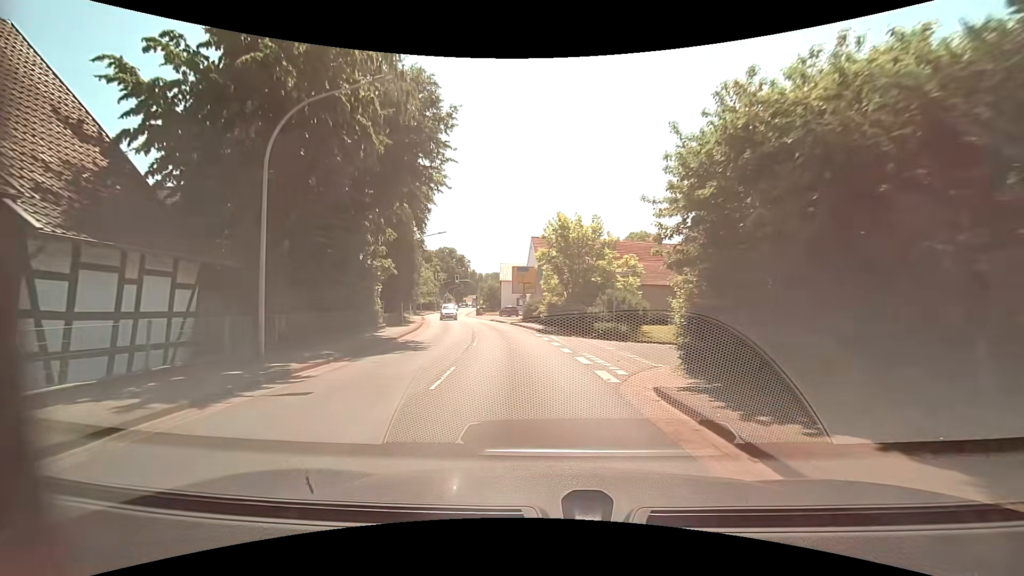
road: primary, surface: asphalt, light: Day
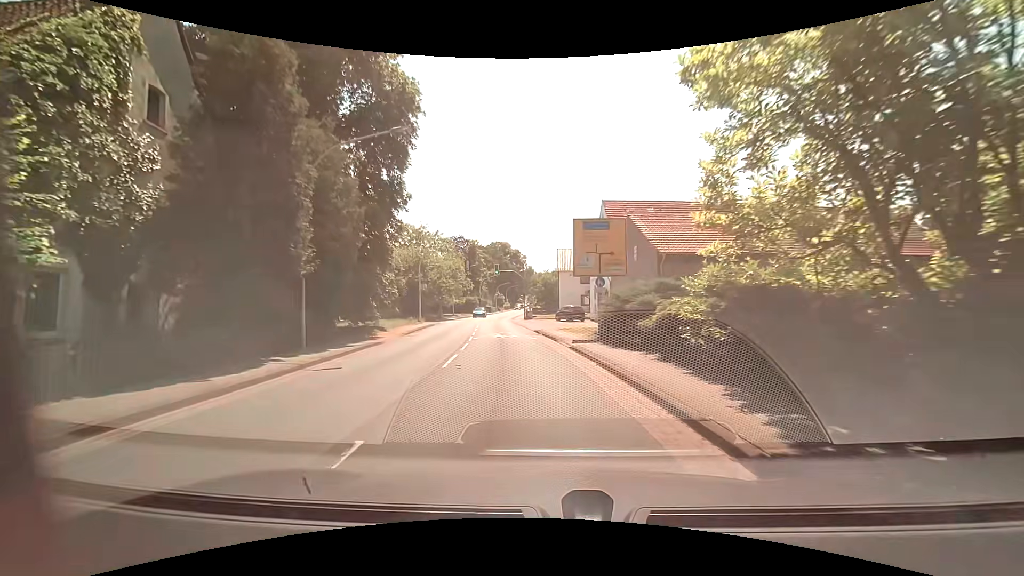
(-1.2, +24.6) m; -6°
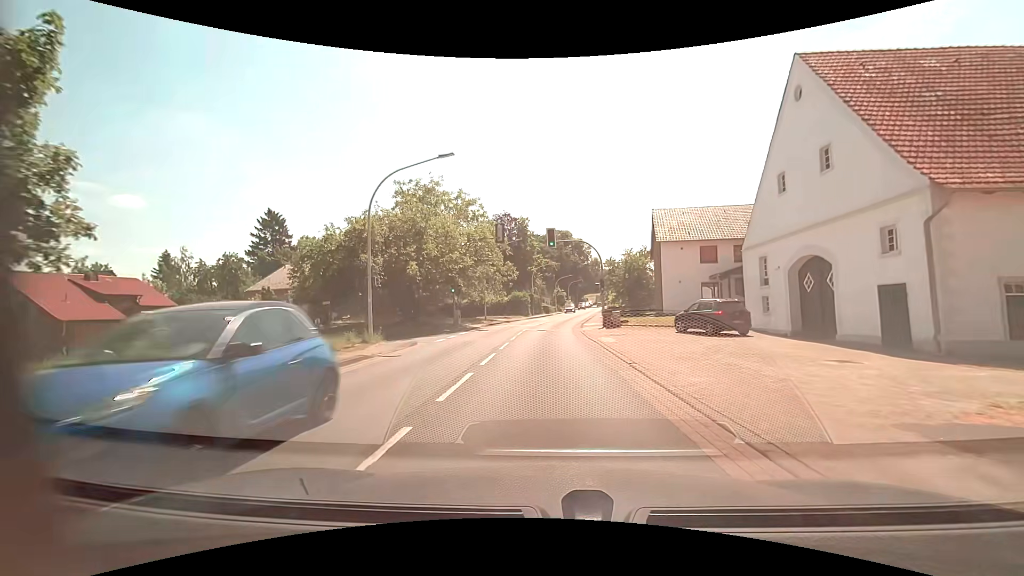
(-2.1, +27.2) m; -7°
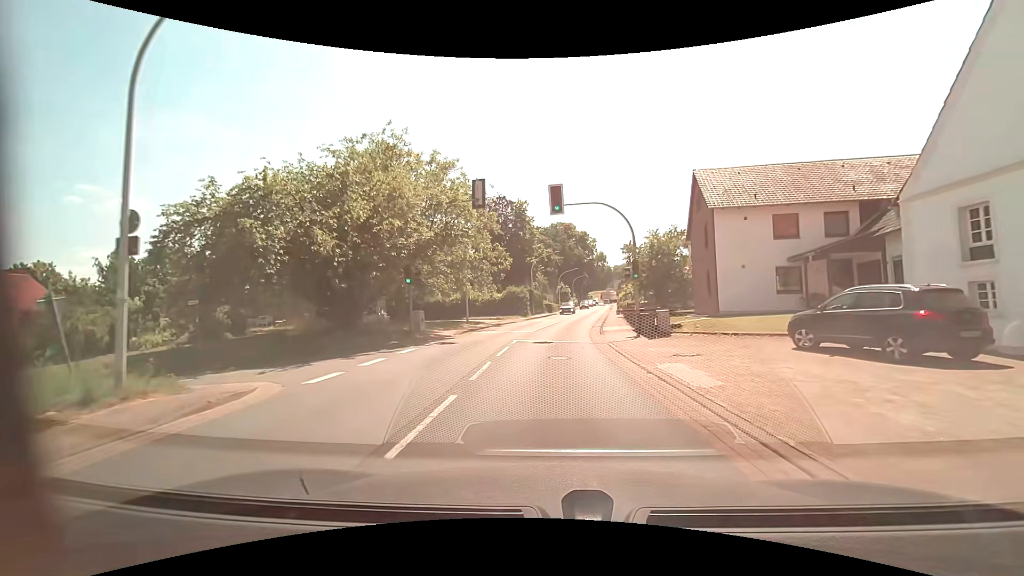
(-0.1, +11.9) m; 0°
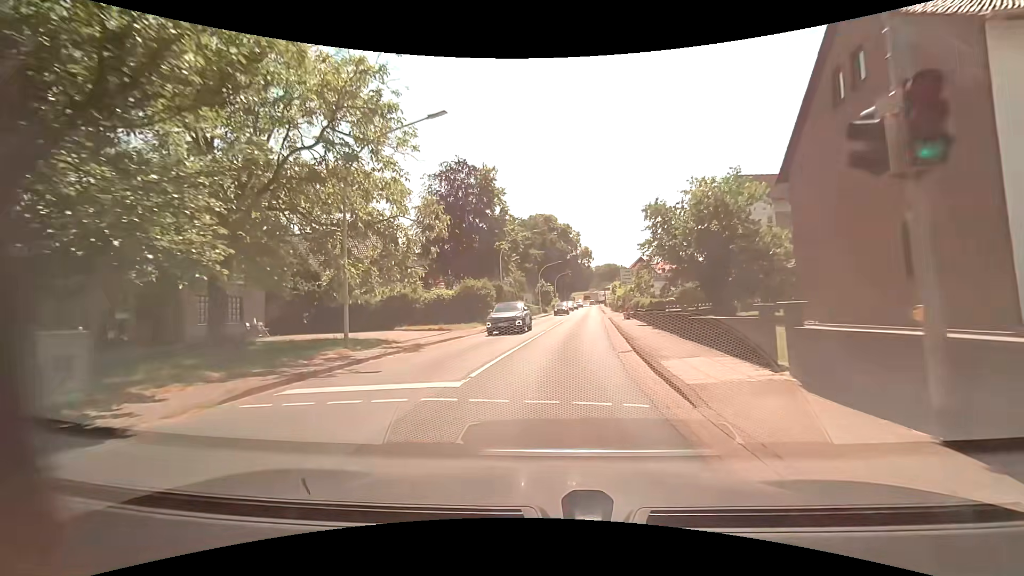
(+0.4, +18.1) m; +2°
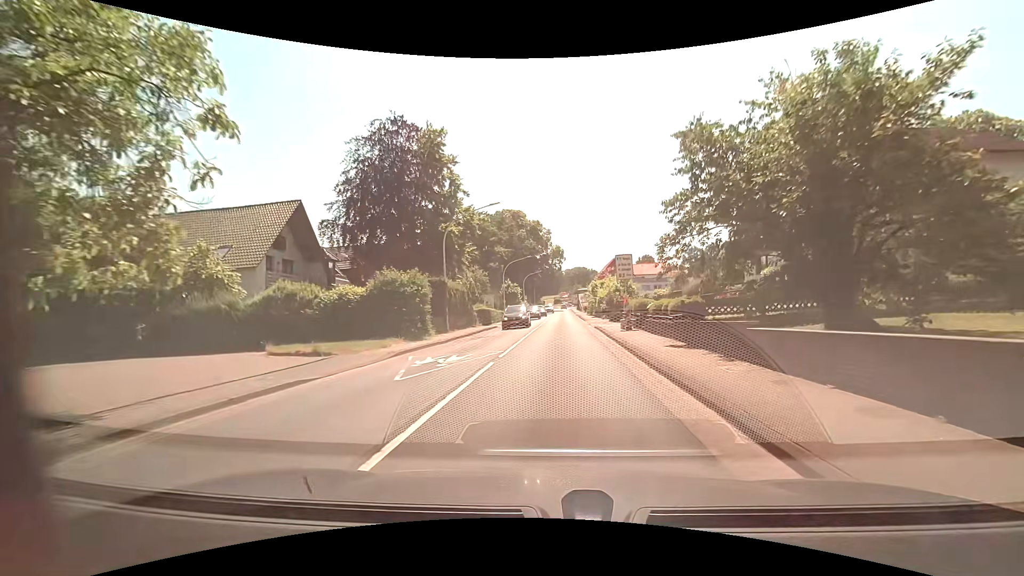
(+0.3, +12.4) m; +3°
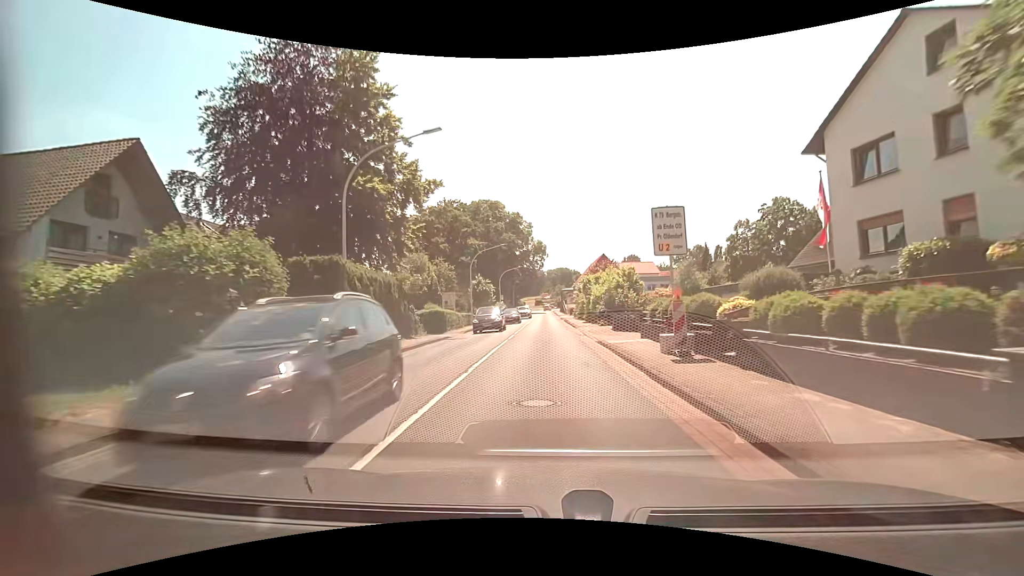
(+0.3, +12.6) m; +3°
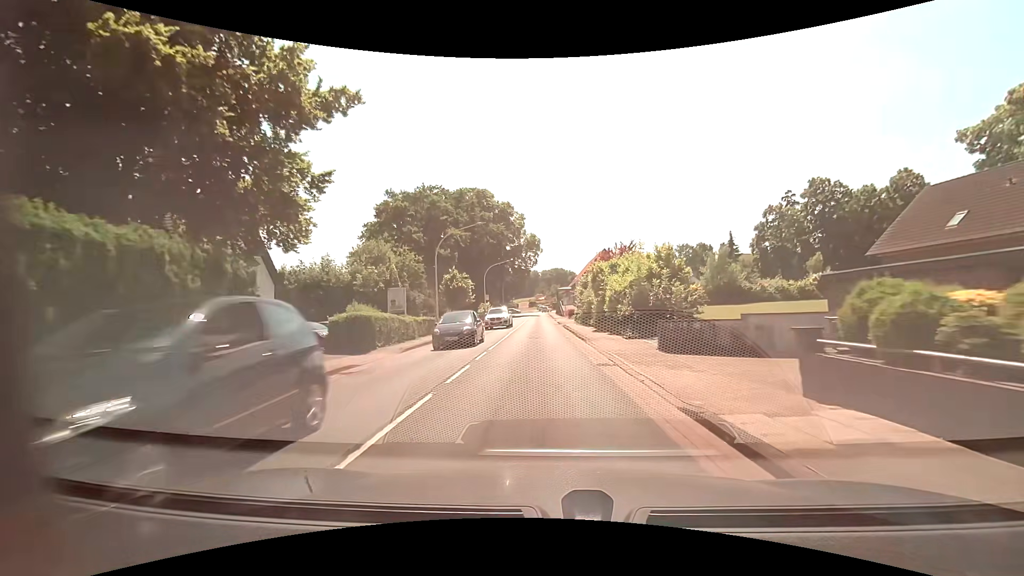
(+0.1, +12.6) m; +1°
(0, +10) (0, +20) (0, +30) (-1, +40) (-1, +50) (-1, +60) (-1, +70) (-2, +80) (-2, +90) (-2, +100) m
